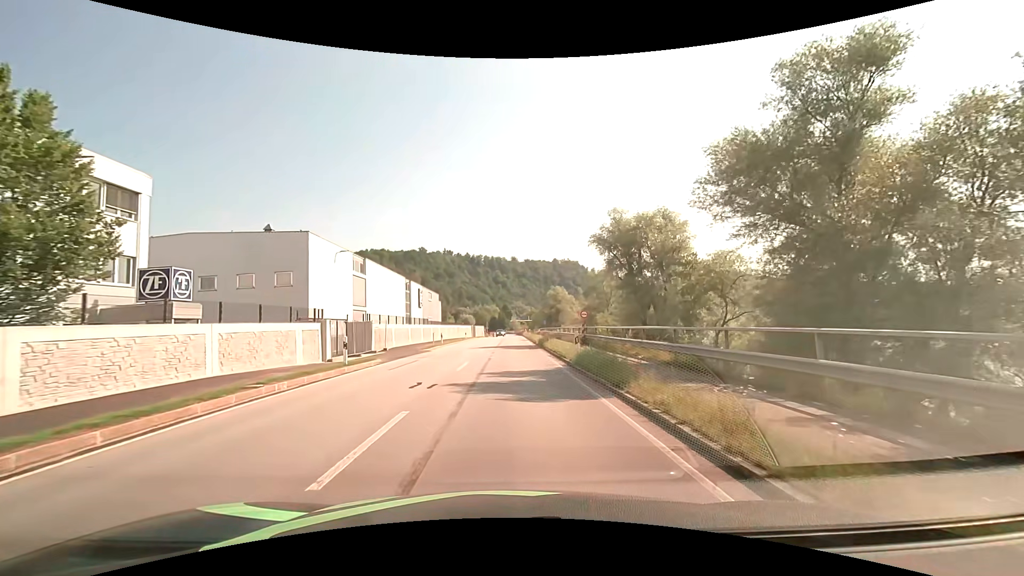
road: primary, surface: asphalt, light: Day
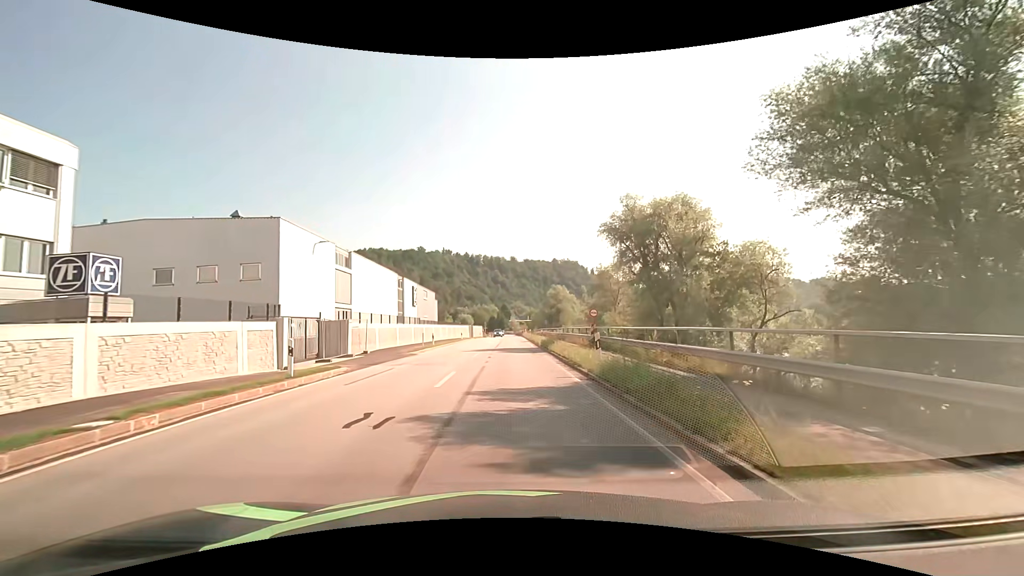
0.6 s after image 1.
(0.0, +4.5) m; 0°
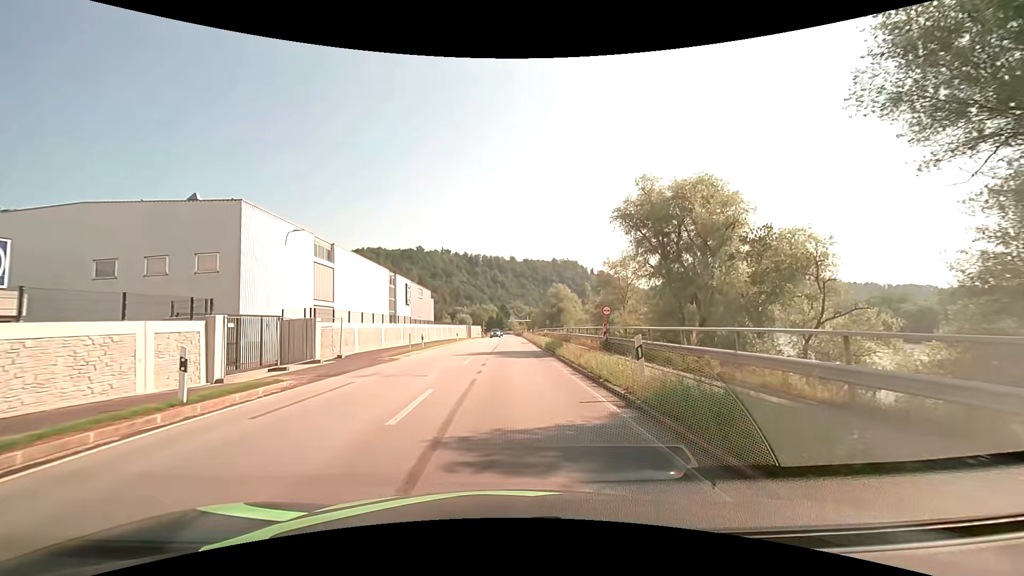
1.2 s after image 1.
(0.0, +4.5) m; 0°
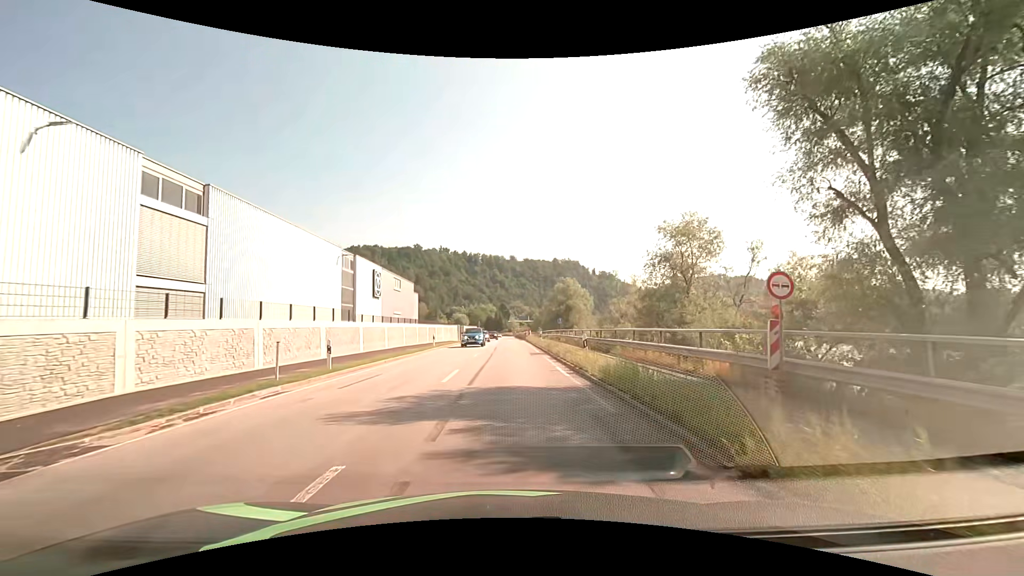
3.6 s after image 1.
(0.0, +17.8) m; 0°
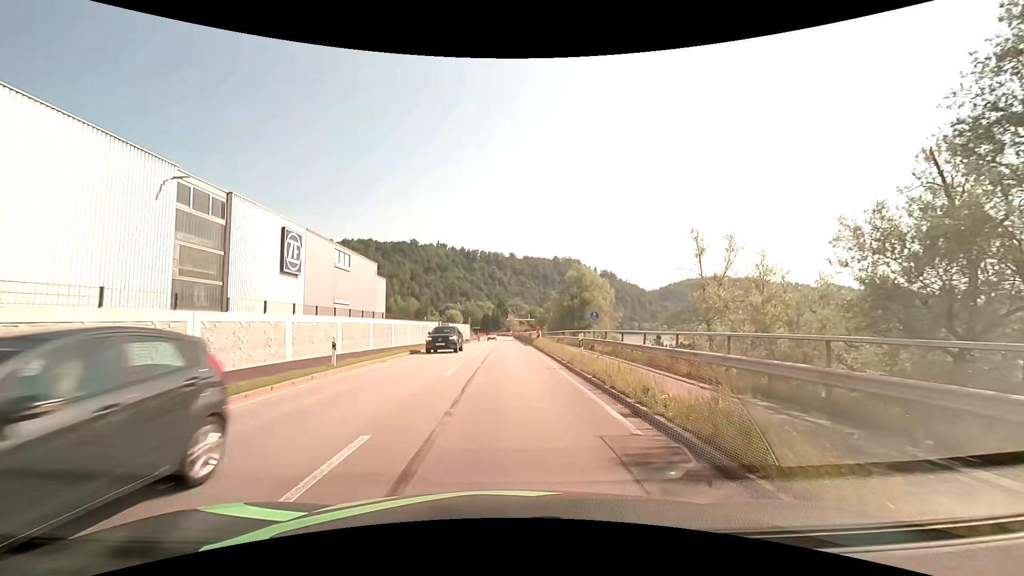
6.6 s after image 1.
(-0.1, +22.4) m; -1°
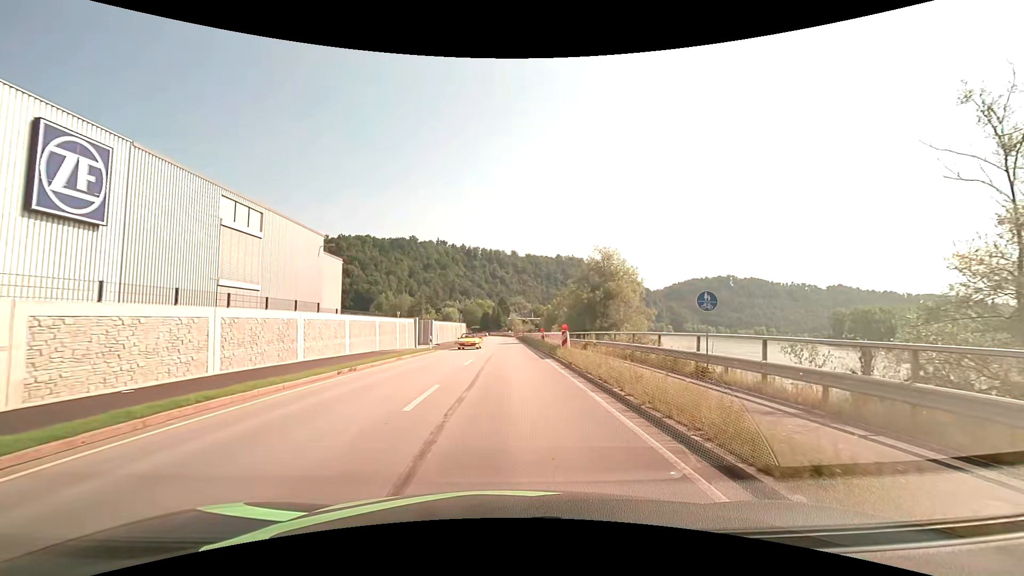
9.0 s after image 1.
(0.0, +17.9) m; 0°
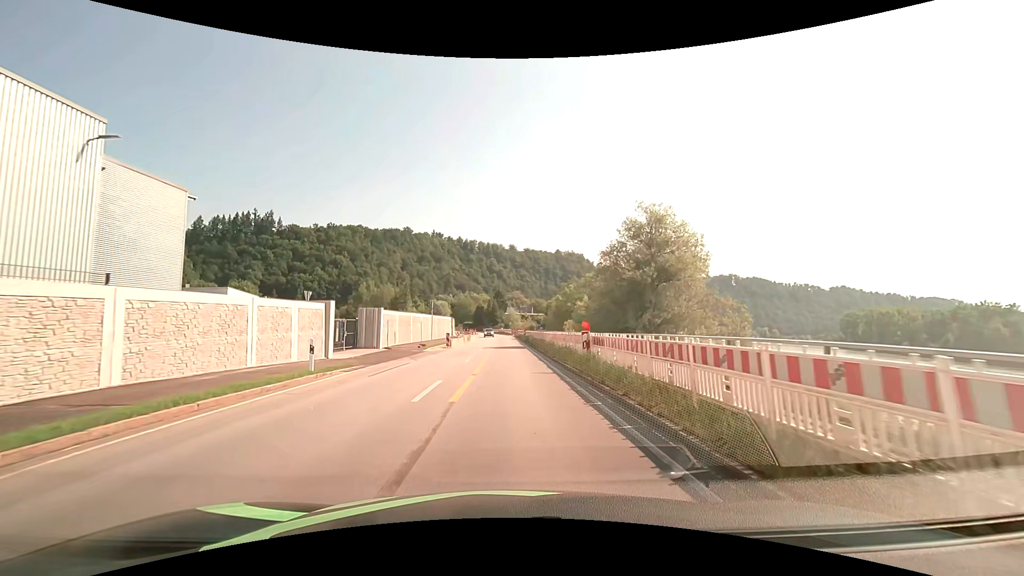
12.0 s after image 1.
(+0.1, +22.5) m; 0°
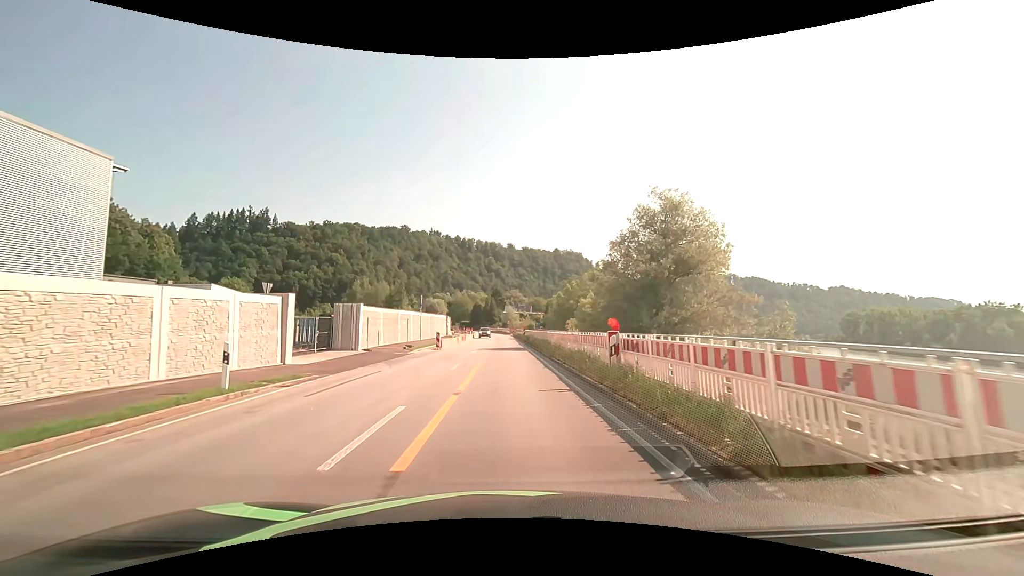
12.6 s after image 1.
(0.0, +4.5) m; 0°
(0, +10) (0, +20) (0, +30) (0, +40) (+1, +50) (+1, +60) (+1, +70) (0, +80) (0, +90) (0, +100) m
